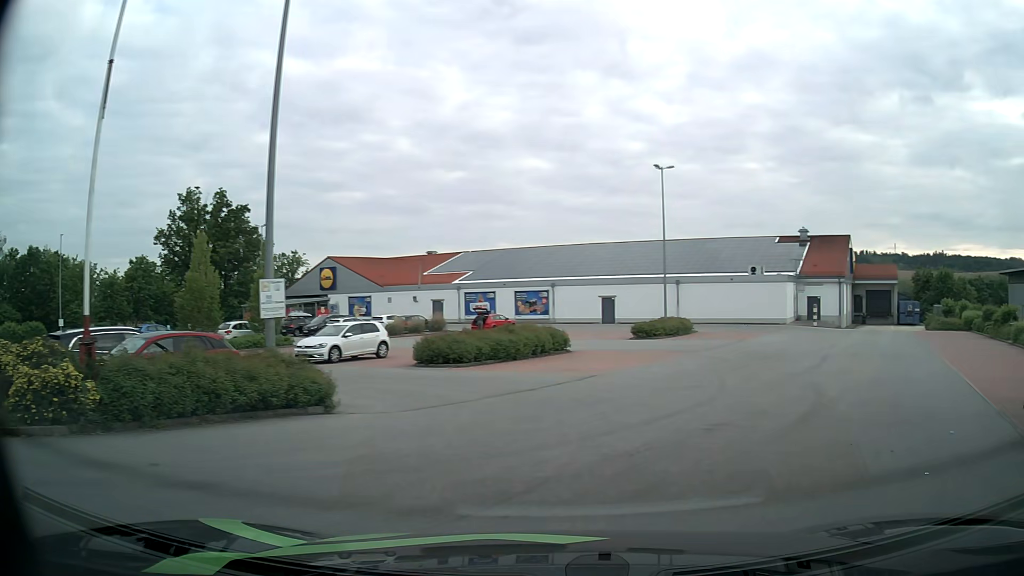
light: Day
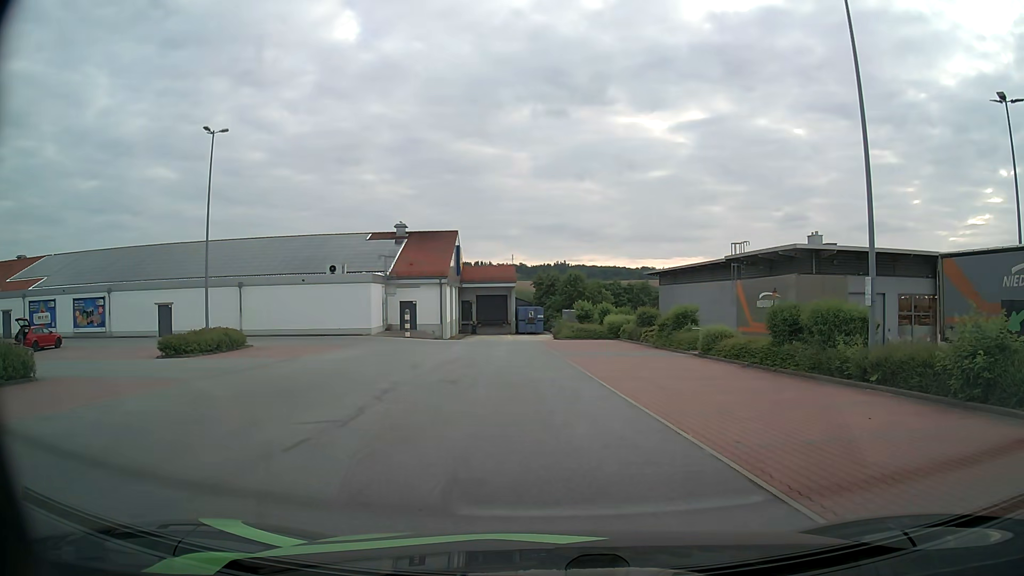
(+4.4, +9.5) m; +34°
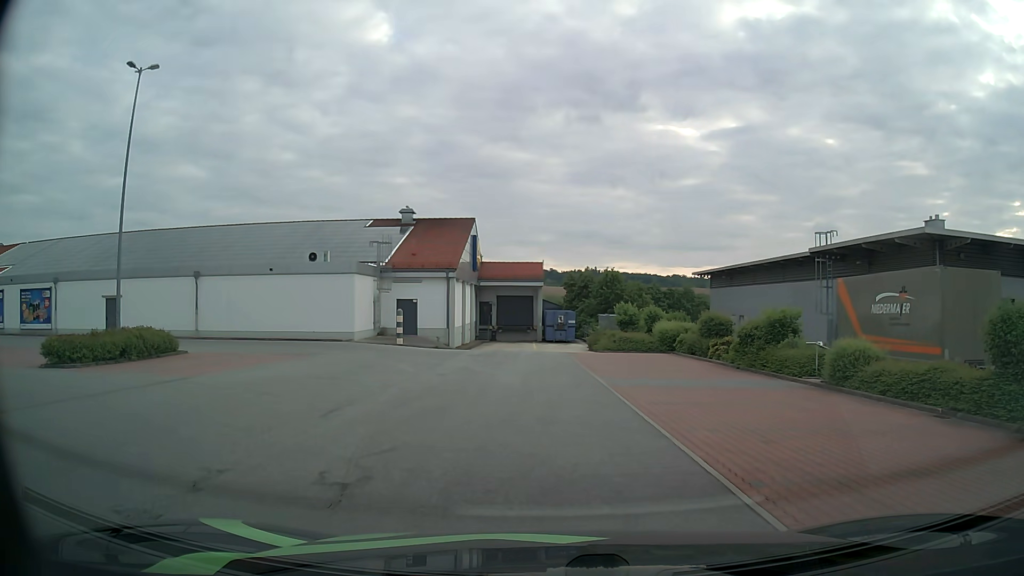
(-0.2, +9.6) m; -2°
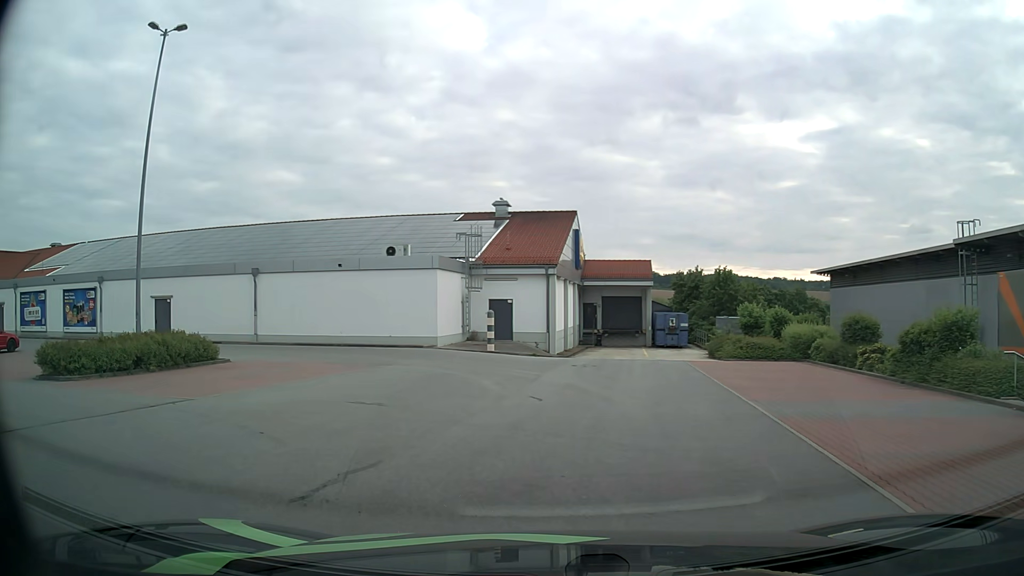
(-0.3, +4.6) m; -9°
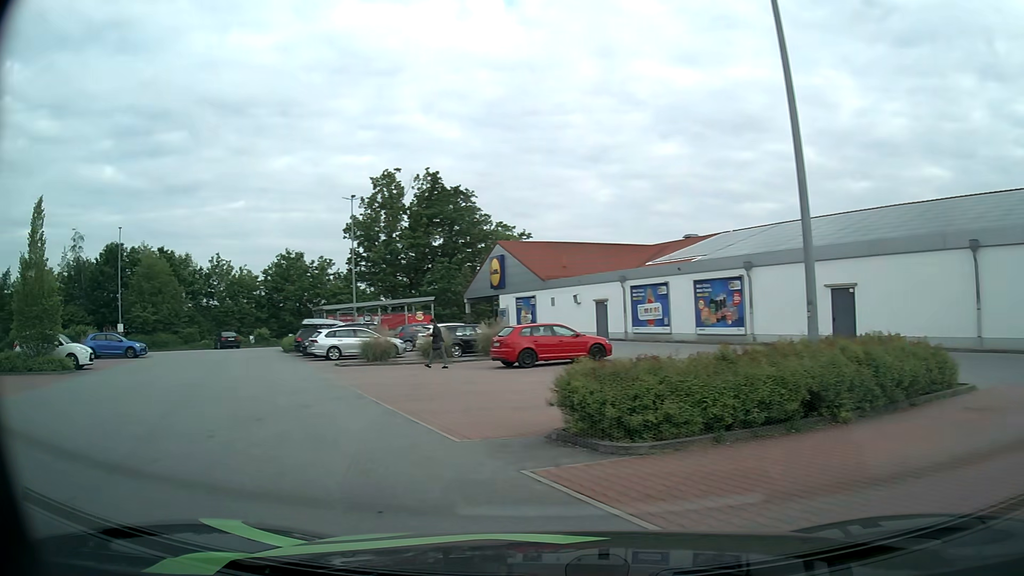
(-4.4, +9.1) m; -57°
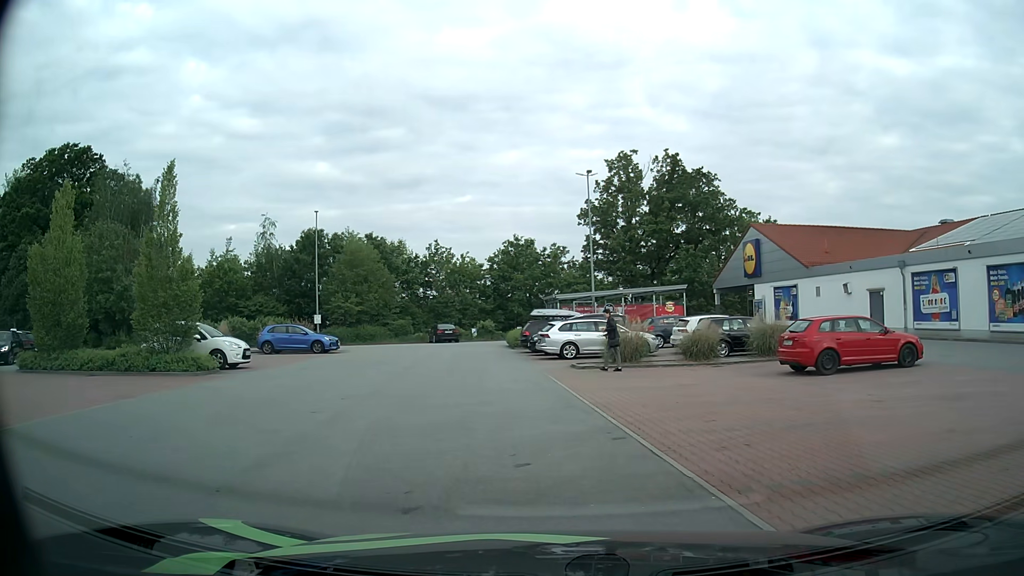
(-1.3, +5.5) m; -20°
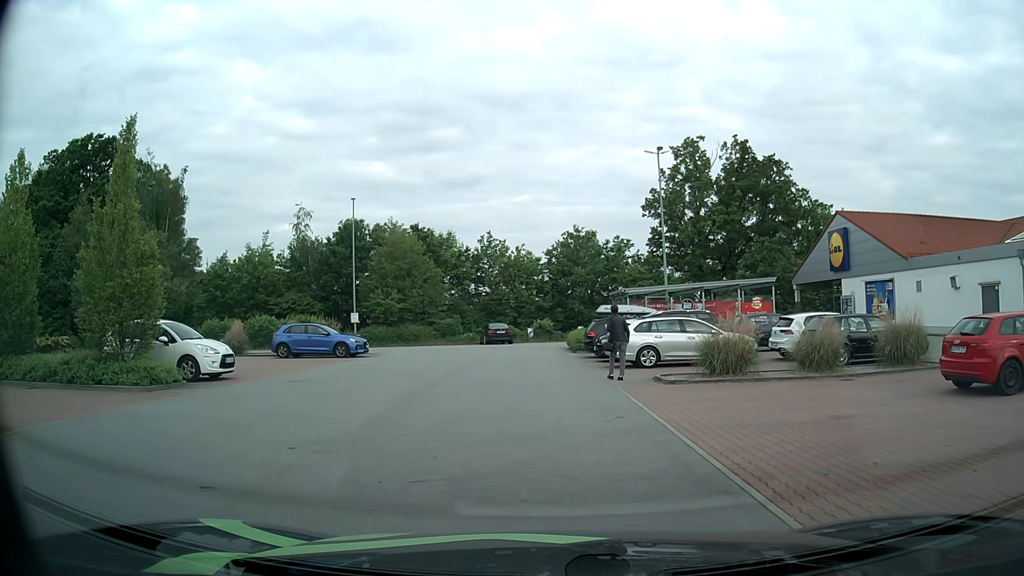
(-0.3, +5.3) m; -6°
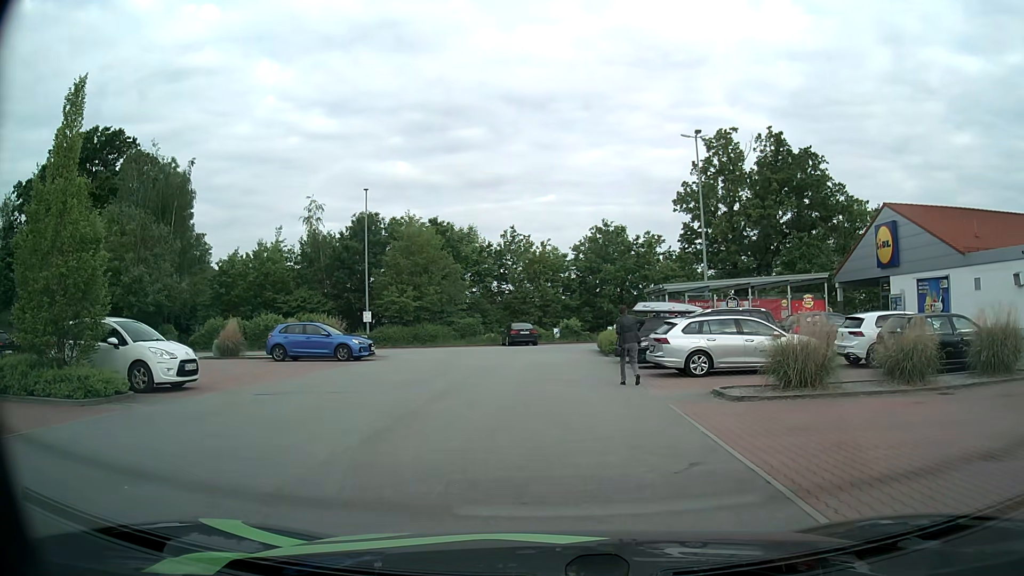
(0.0, +3.3) m; -1°
